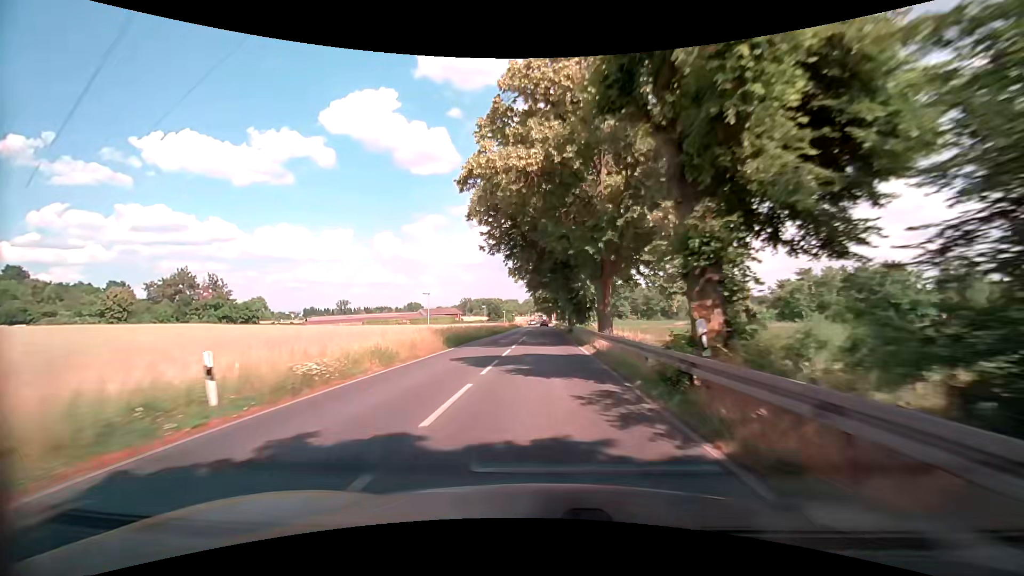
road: primary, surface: asphalt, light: Day
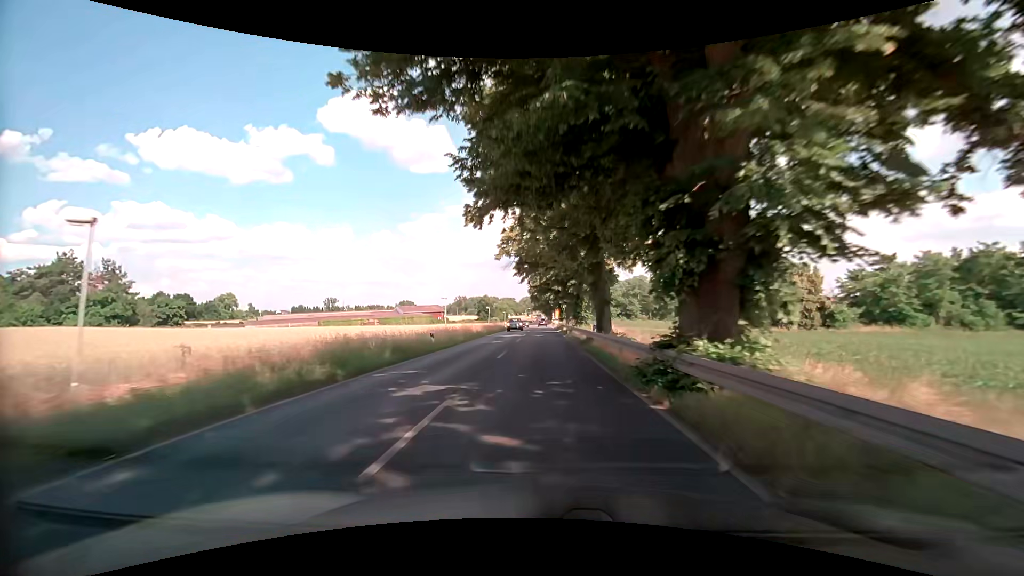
(-0.1, +32.3) m; 0°
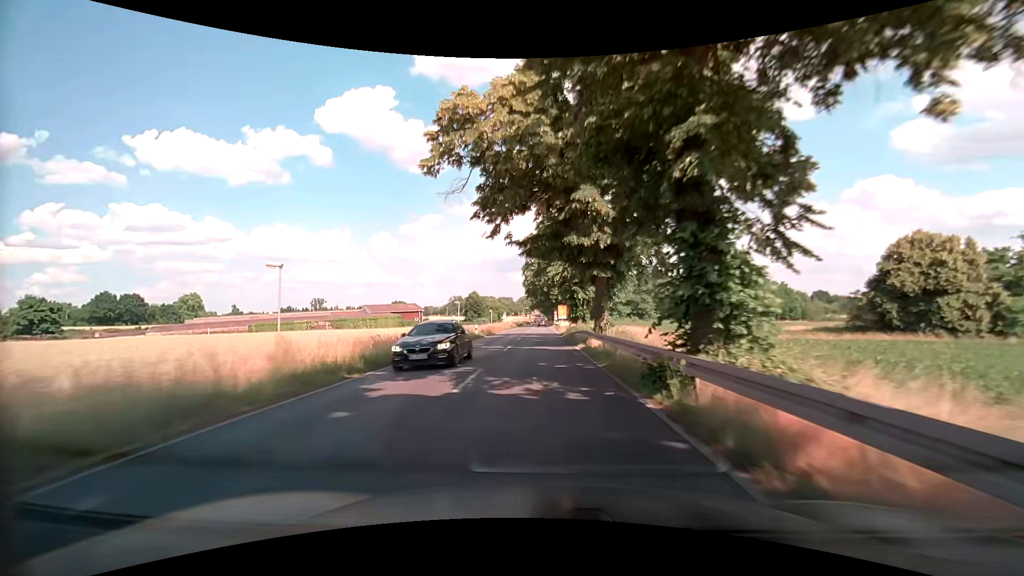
(-0.1, +32.3) m; 0°
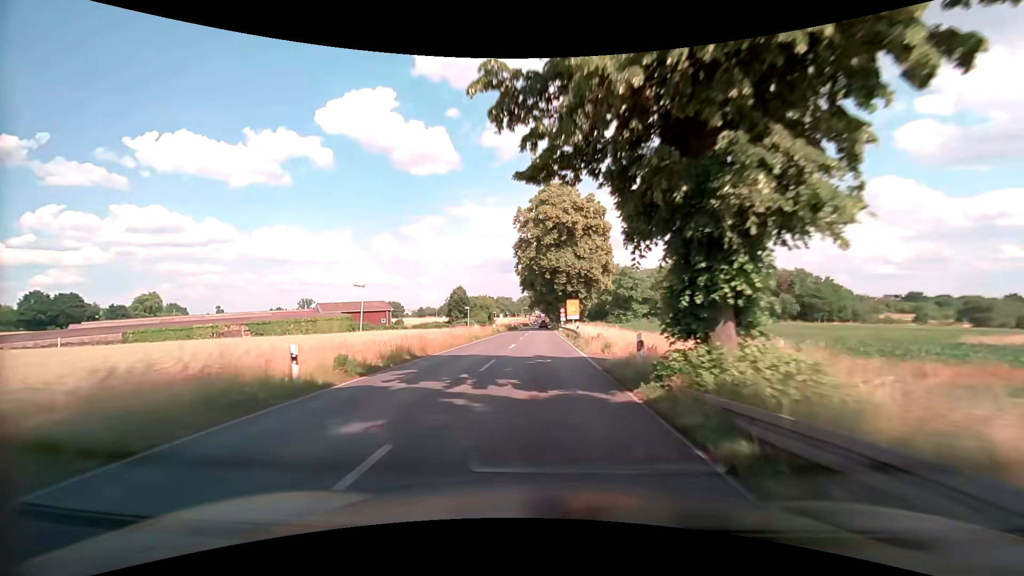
(0.0, +32.2) m; 0°
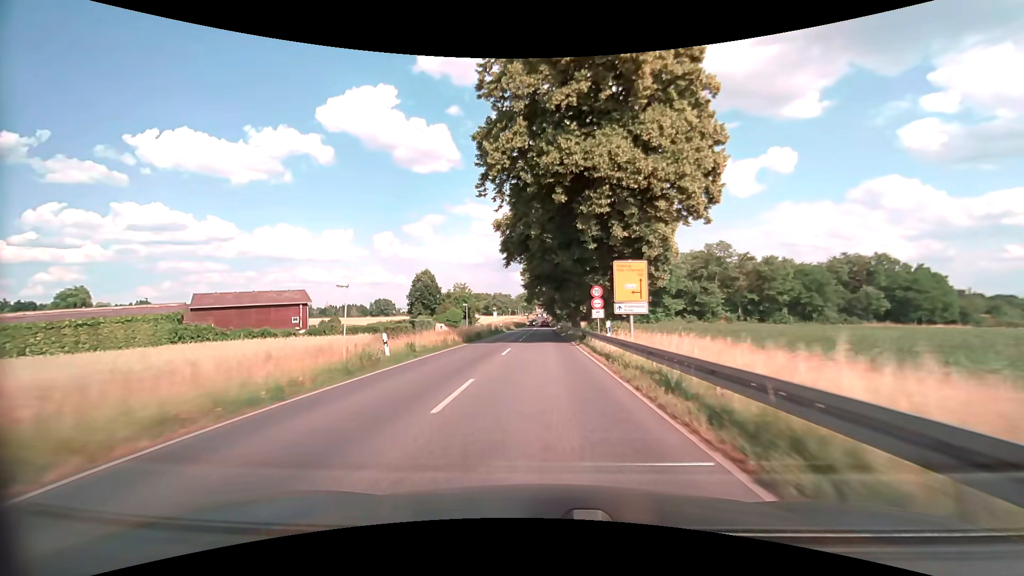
(0.0, +42.9) m; 0°
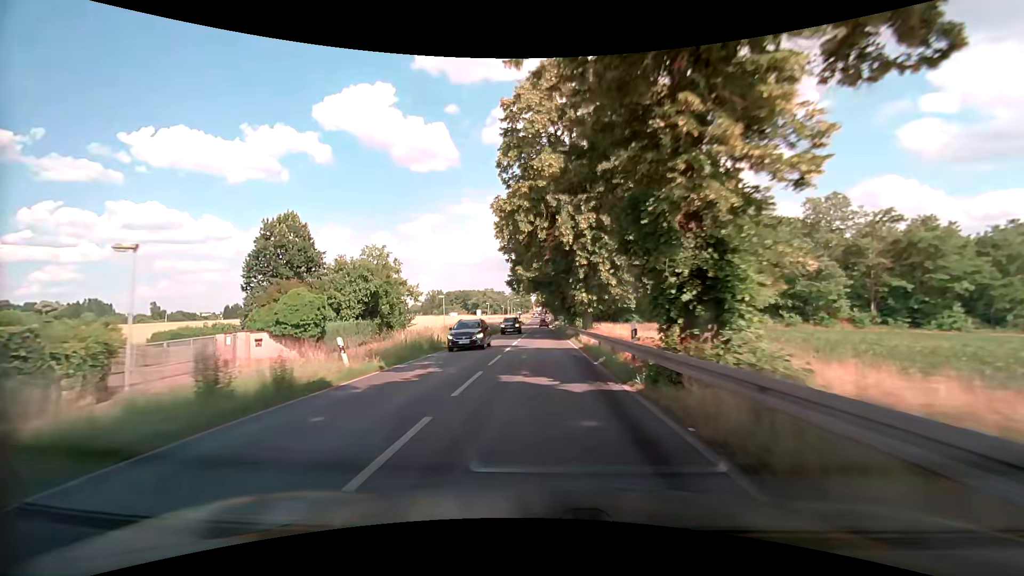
(0.0, +53.7) m; 0°
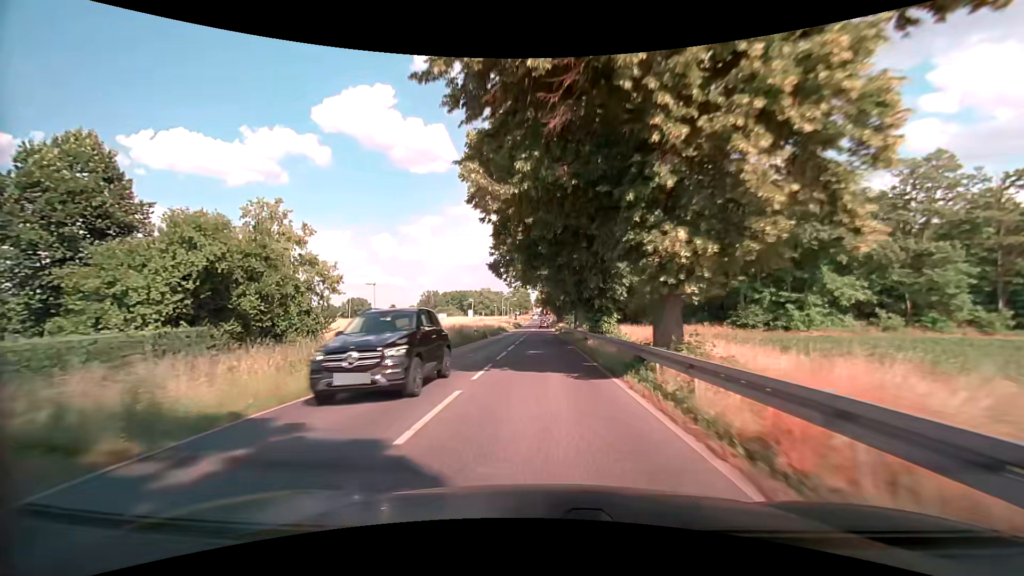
(0.0, +21.5) m; 0°
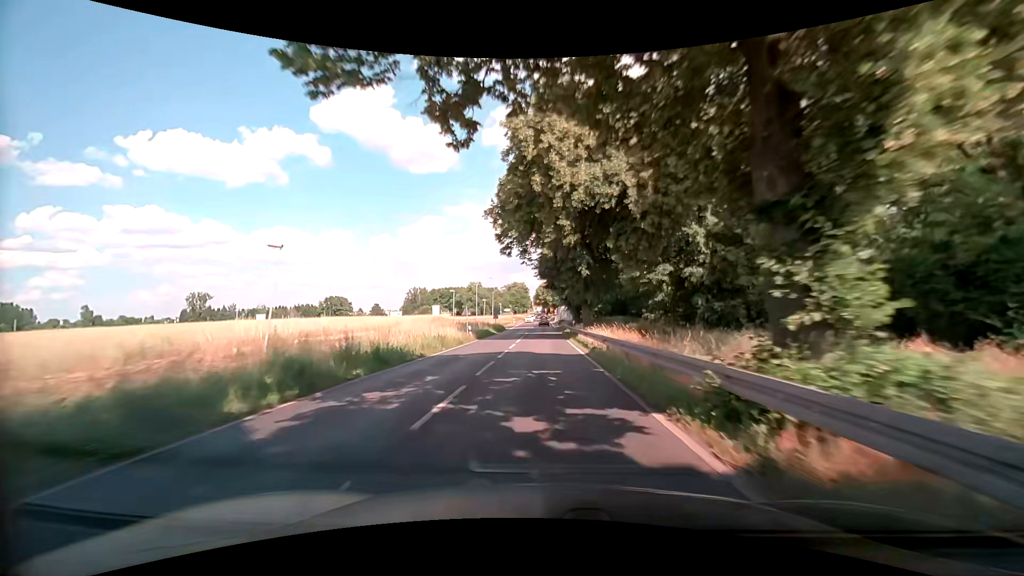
(-0.2, +53.7) m; 0°
(0, +10) (0, +20) (0, +30) (0, +40) (-1, +50) (-1, +60) (-1, +70) (-1, +80) (-1, +90) (-1, +100) m
